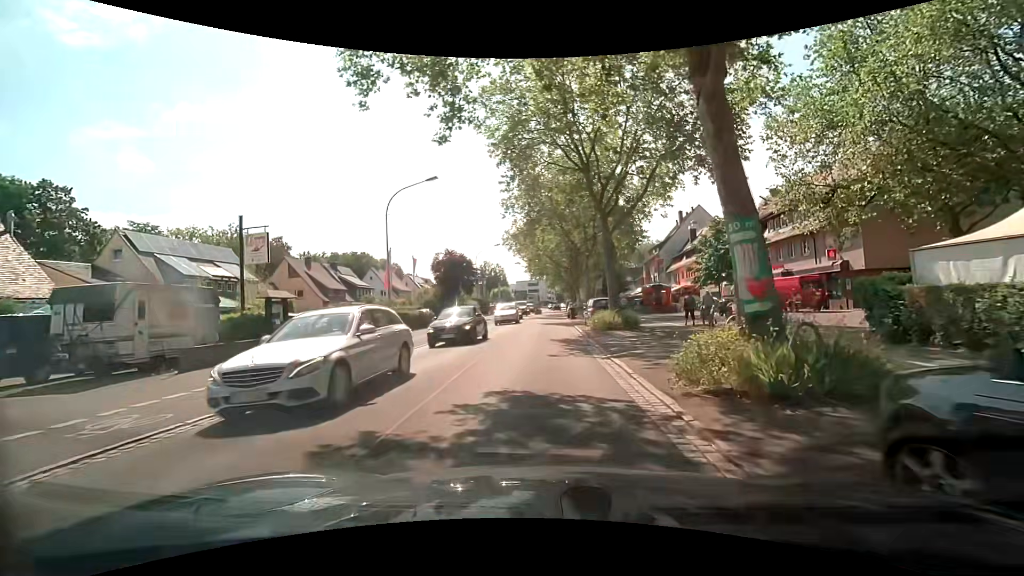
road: secondary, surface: asphalt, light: Day
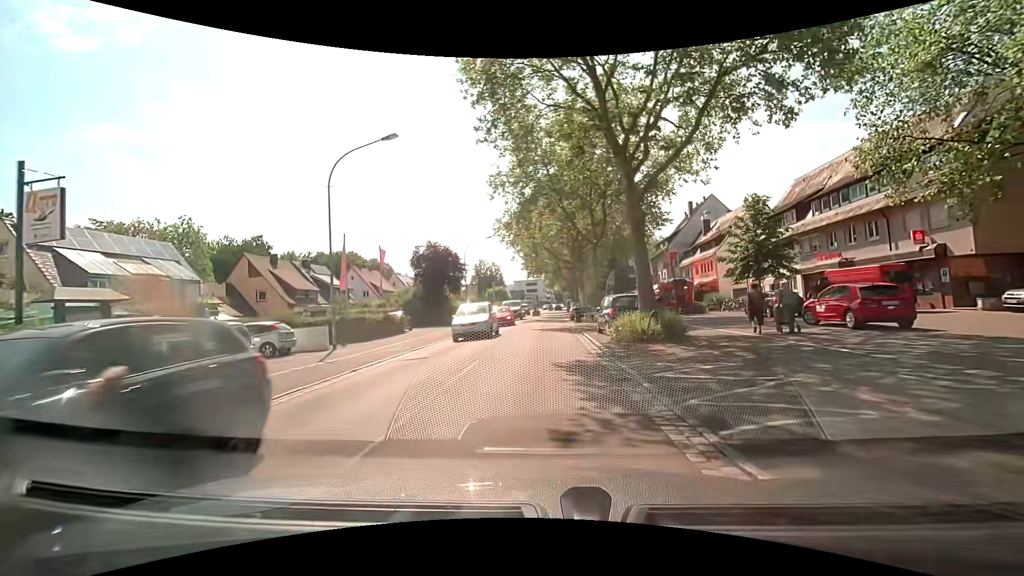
(0.0, +8.1) m; 0°
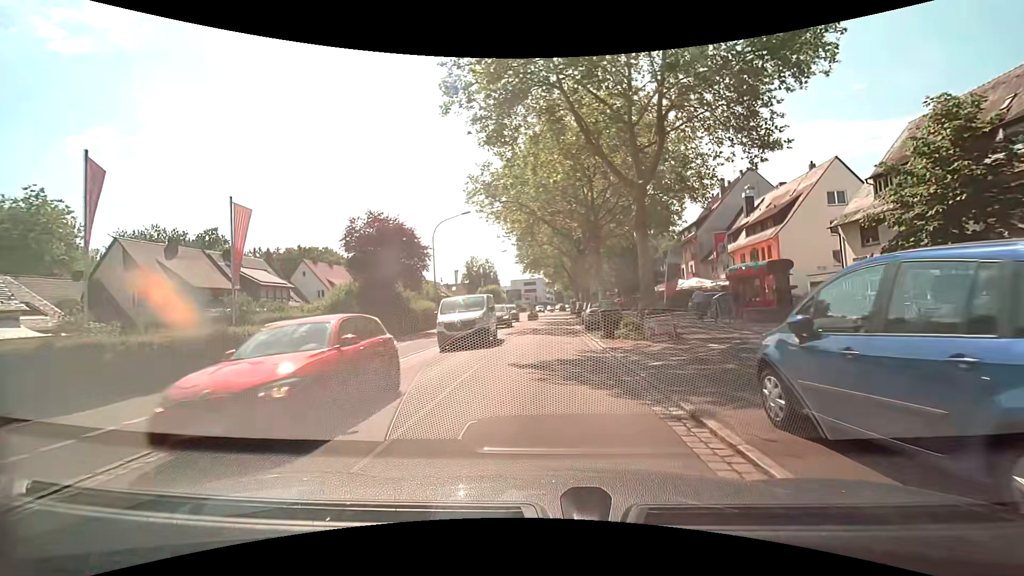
(0.0, +16.4) m; 0°
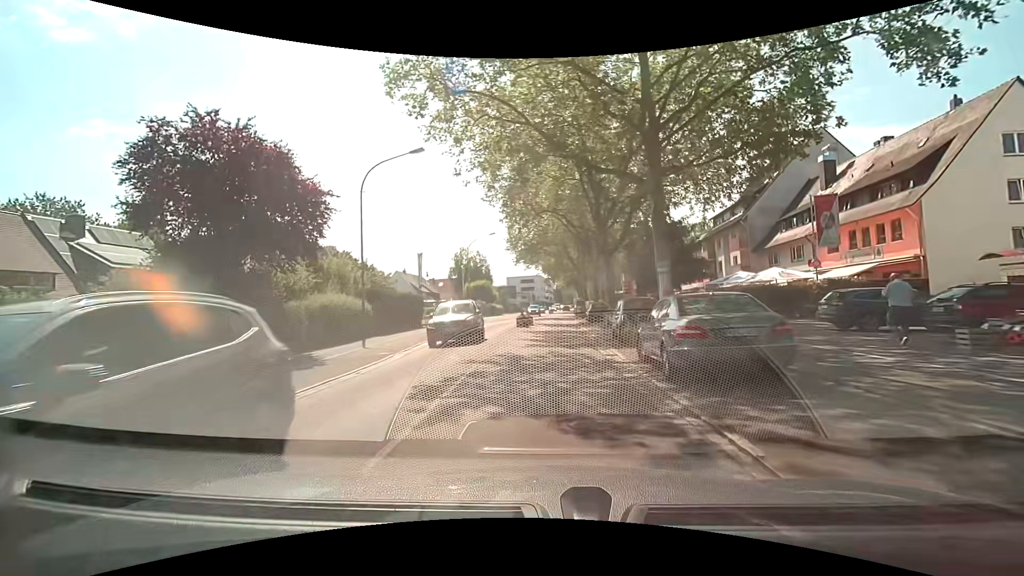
(+0.2, +16.9) m; 0°
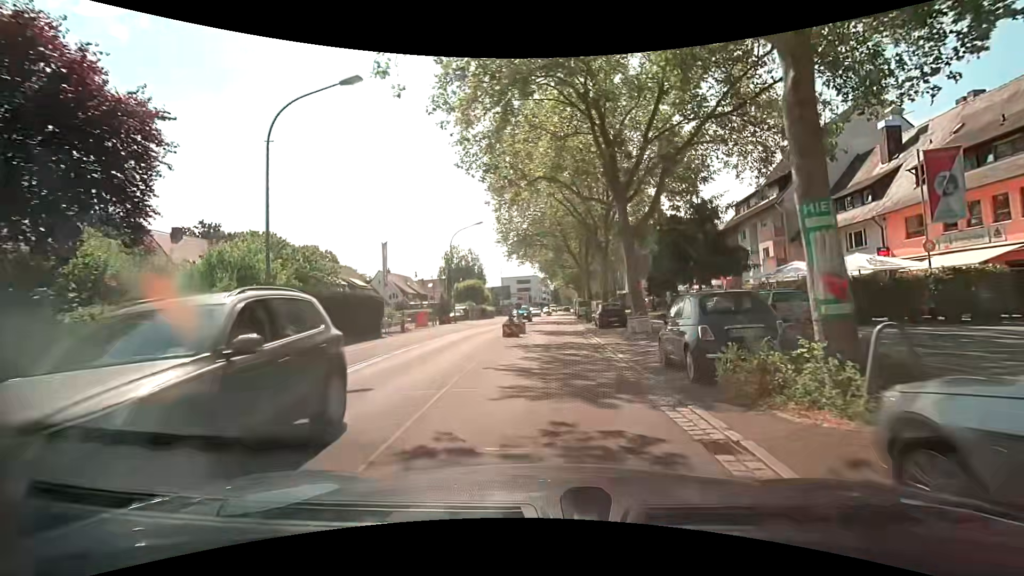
(+0.2, +8.6) m; +1°
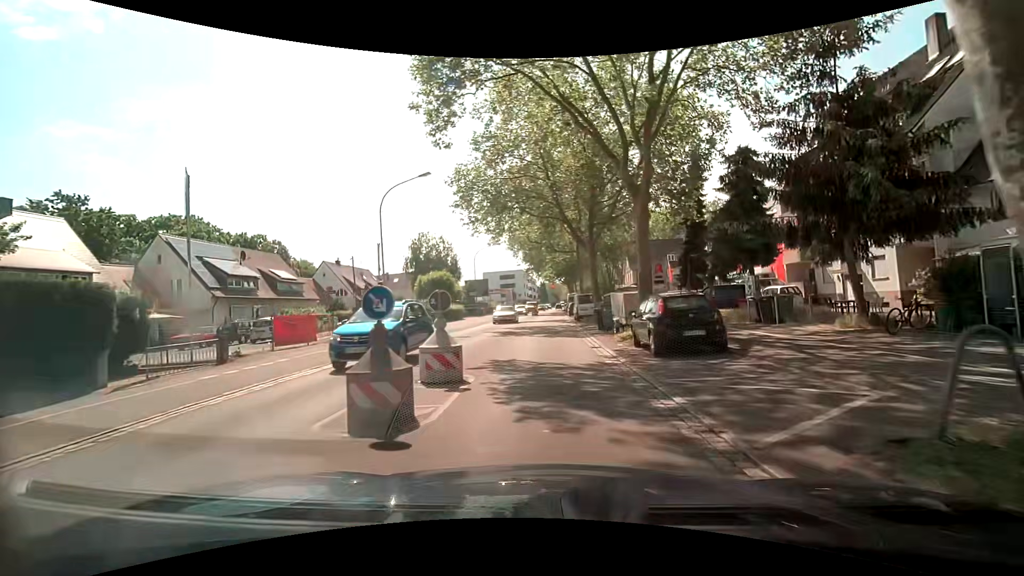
(+0.3, +17.5) m; +2°
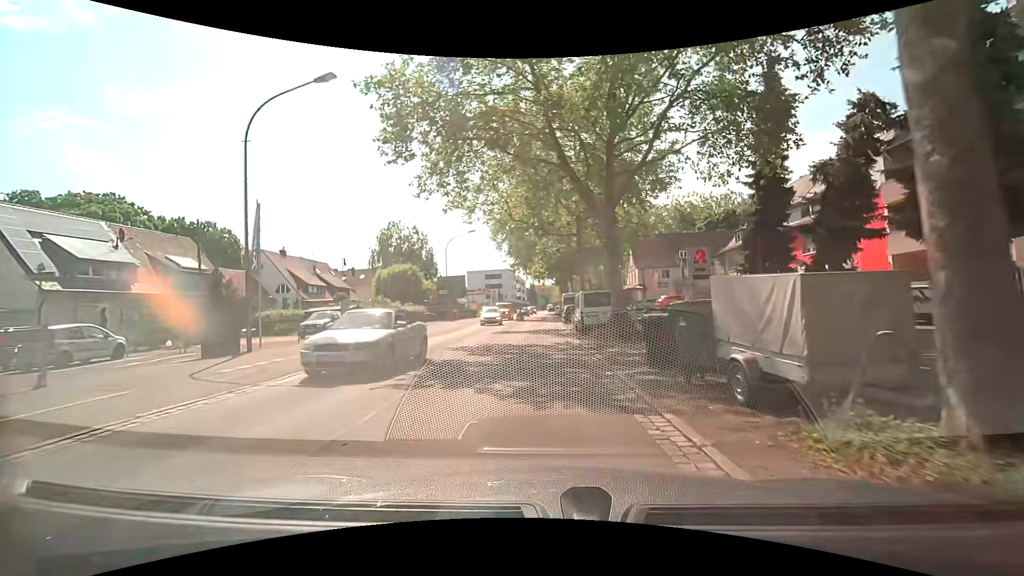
(+0.2, +13.5) m; +1°
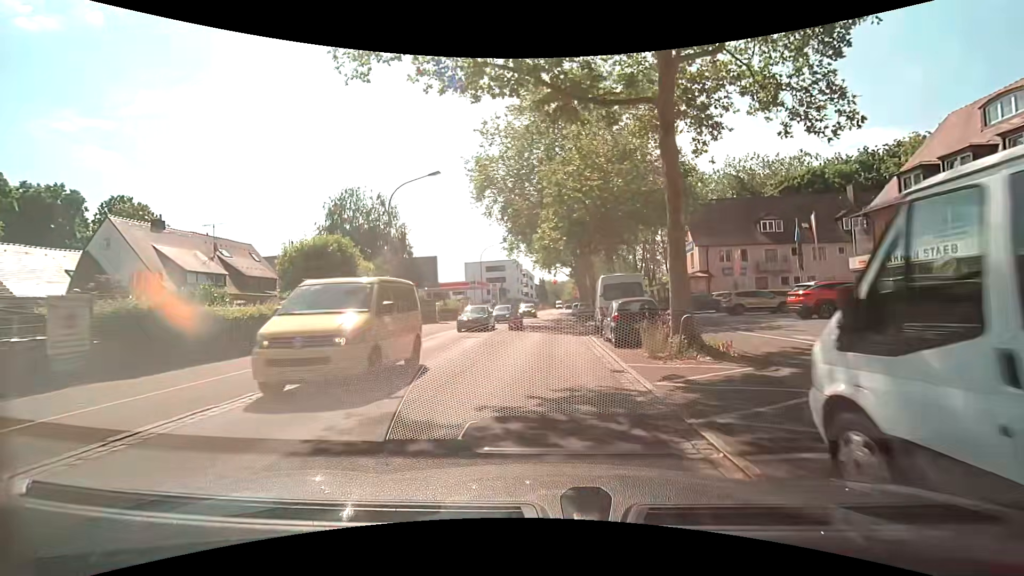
(-0.2, +23.0) m; 0°
